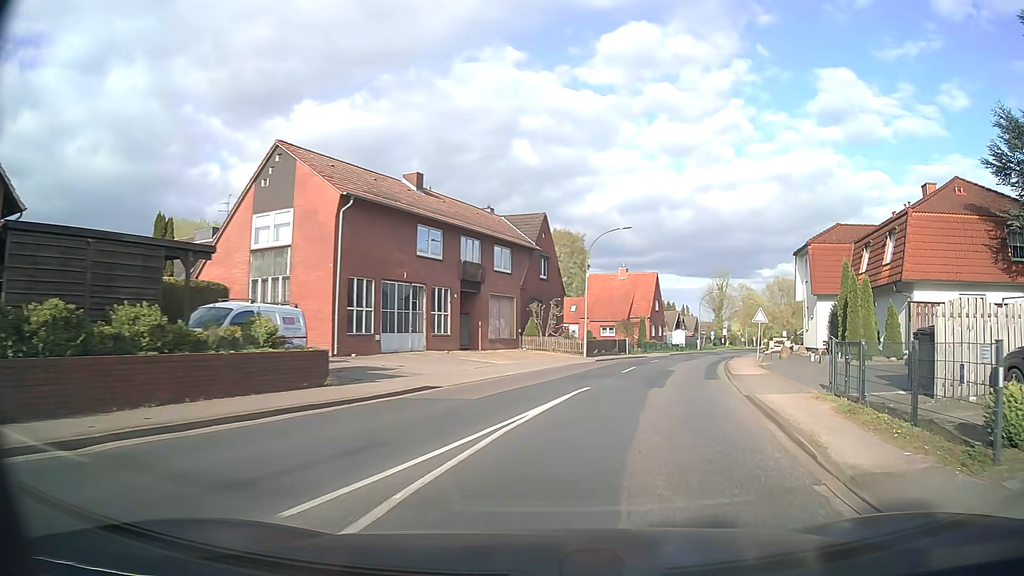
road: tertiary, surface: asphalt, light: Day
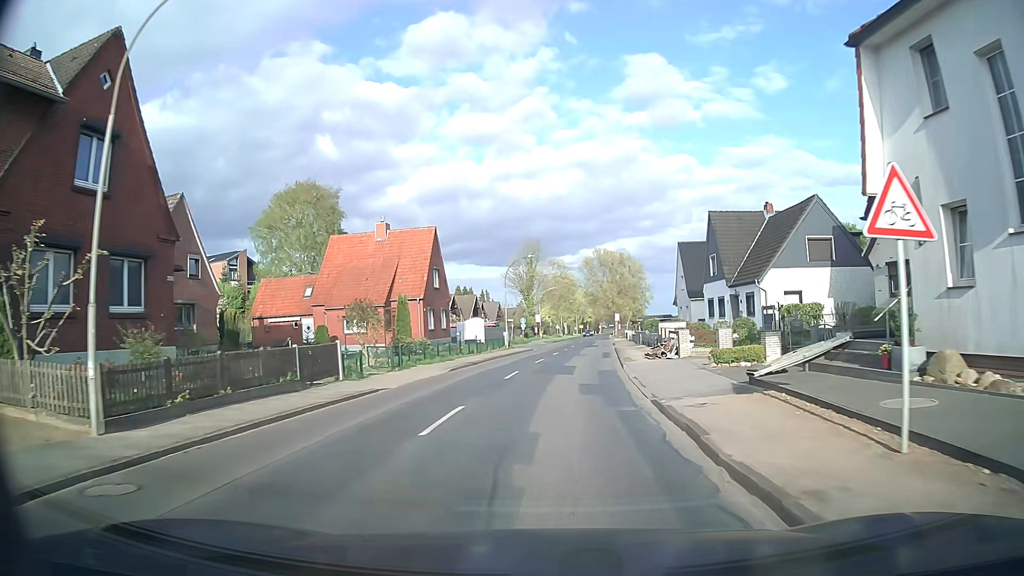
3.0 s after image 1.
(+6.8, +30.6) m; +18°
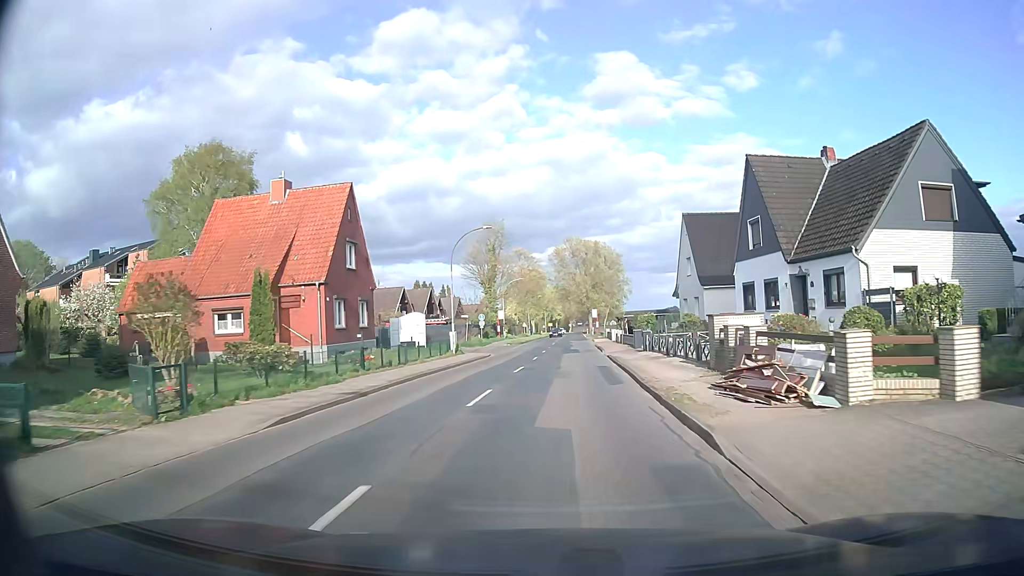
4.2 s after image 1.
(+0.3, +15.4) m; +2°
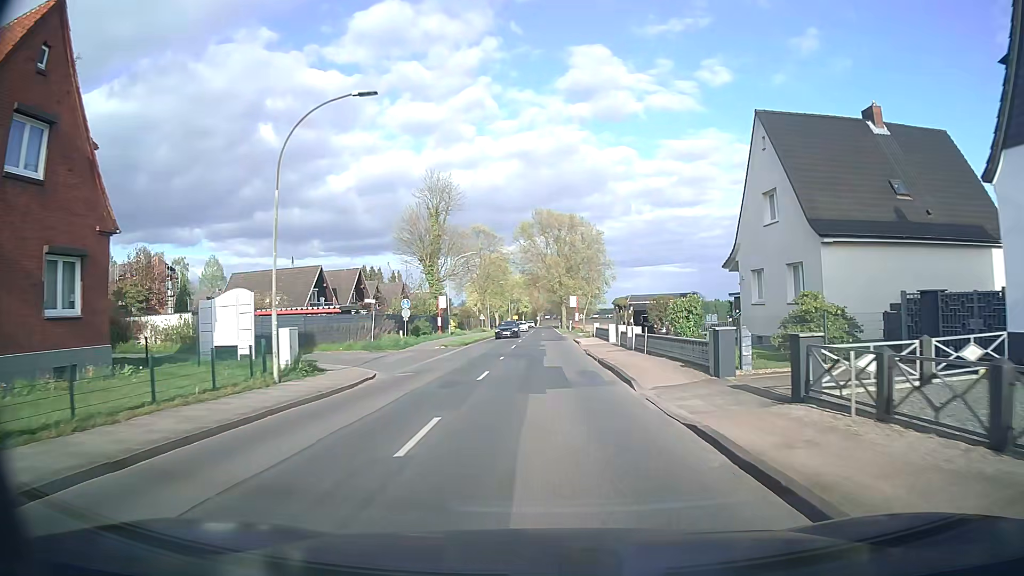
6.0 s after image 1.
(+0.8, +23.1) m; +3°
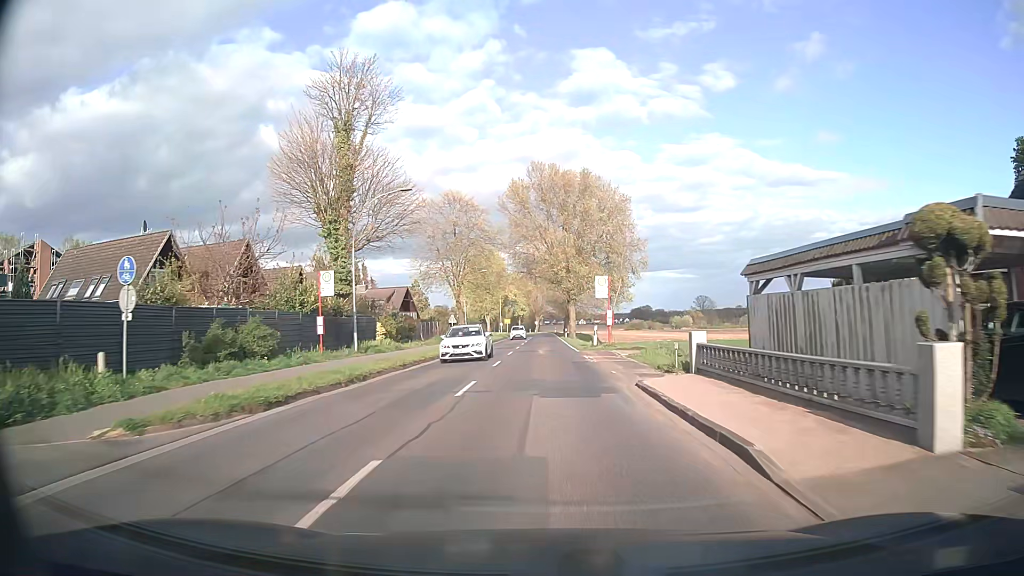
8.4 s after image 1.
(+0.2, +30.9) m; +1°
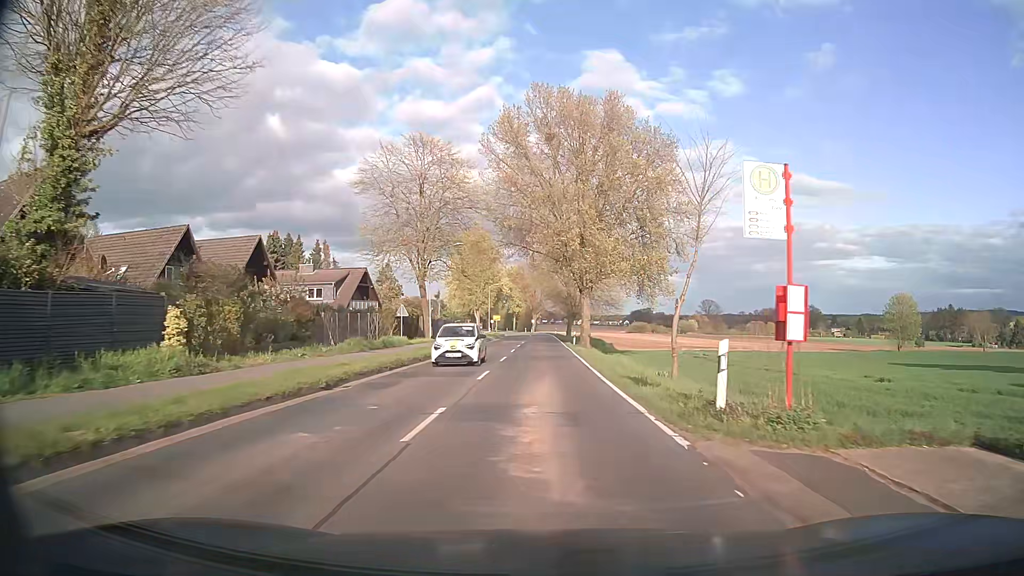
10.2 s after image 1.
(-0.2, +23.0) m; 0°
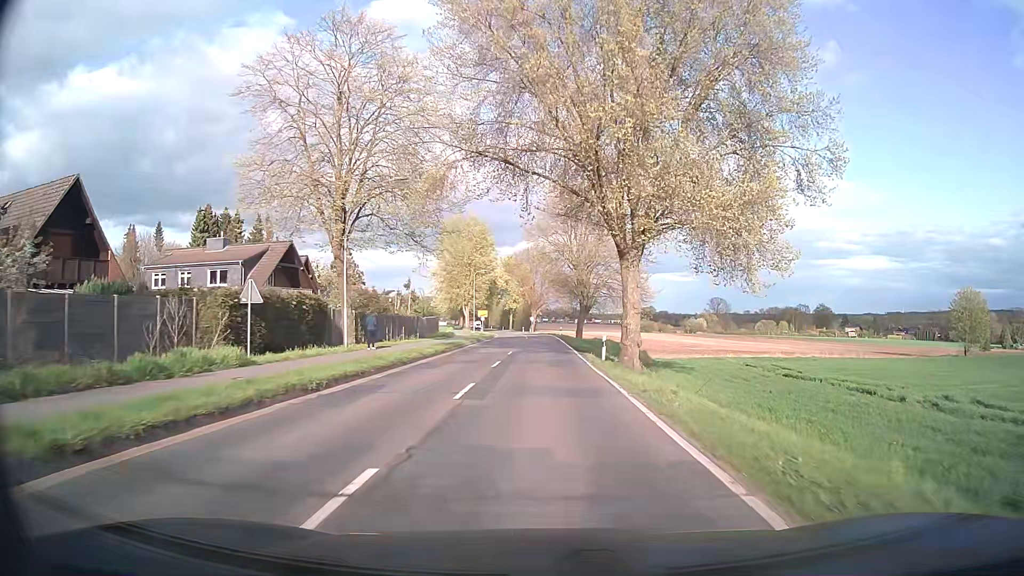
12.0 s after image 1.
(+0.1, +23.0) m; 0°
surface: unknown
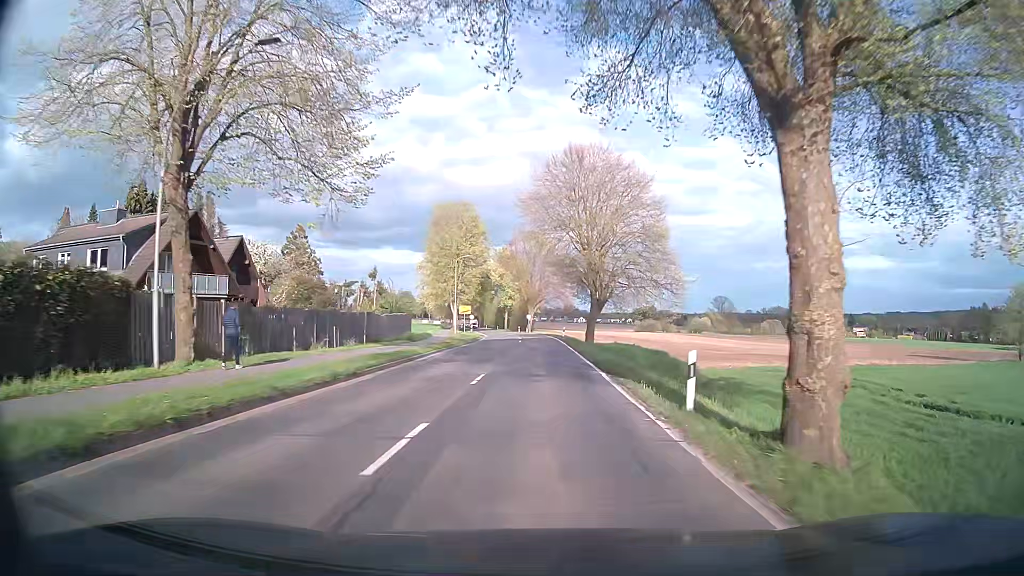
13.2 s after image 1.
(+0.1, +15.6) m; 0°
(0, +10) (0, +20) (0, +30) (0, +40) (0, +50) (-1, +60) (-1, +70) (-2, +80) (-3, +90) (-4, +100) m
